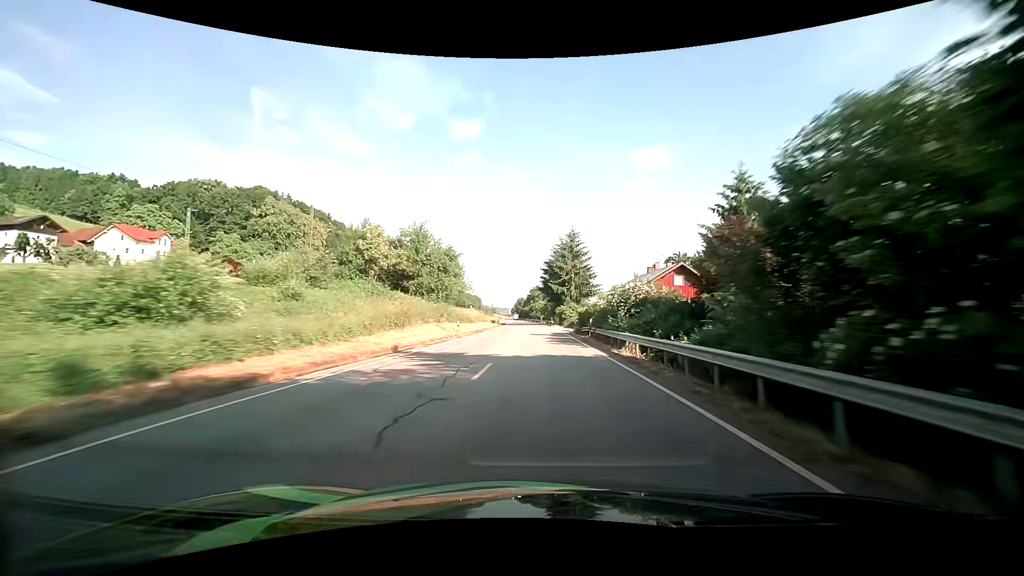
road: primary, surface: asphalt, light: Day
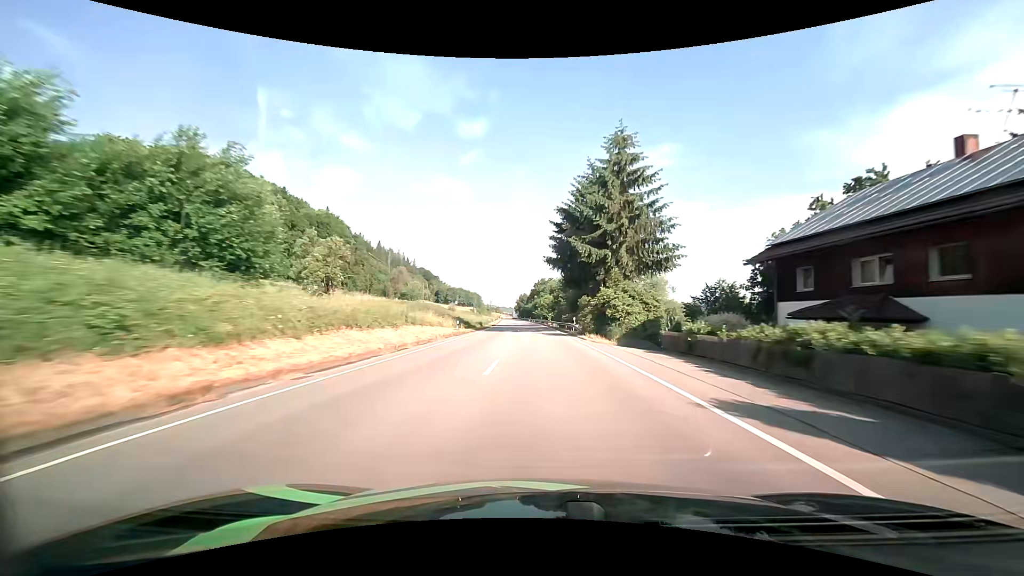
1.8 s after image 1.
(-0.1, +48.0) m; 0°
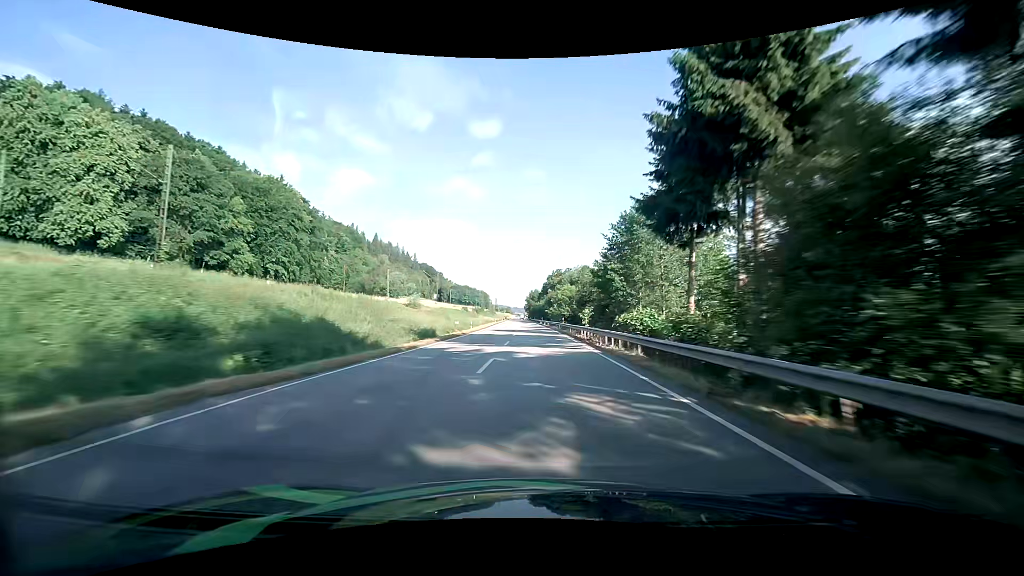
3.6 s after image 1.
(-0.6, +48.8) m; -1°
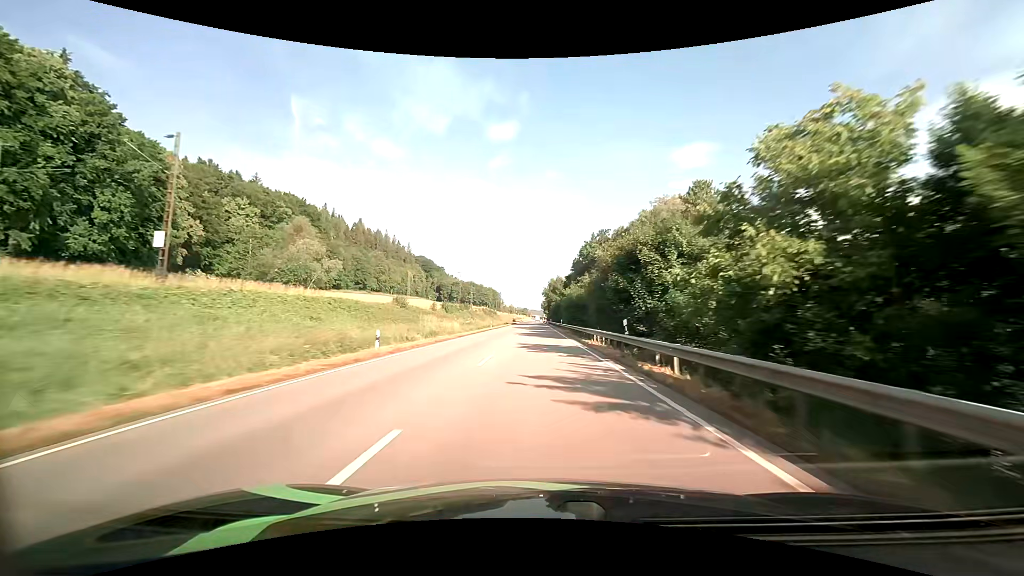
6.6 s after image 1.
(-2.1, +83.8) m; -2°
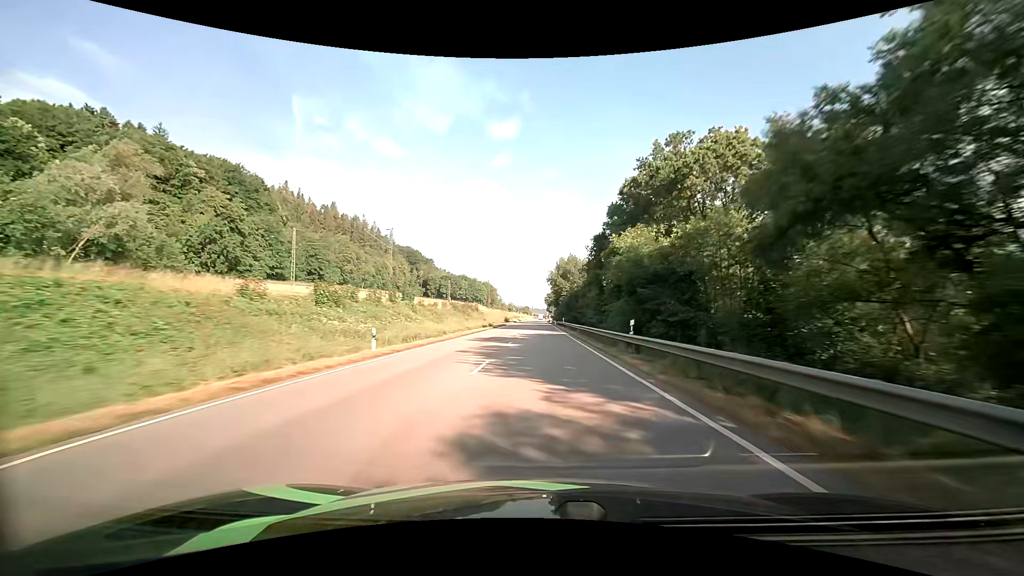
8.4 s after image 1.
(-0.2, +51.6) m; 0°
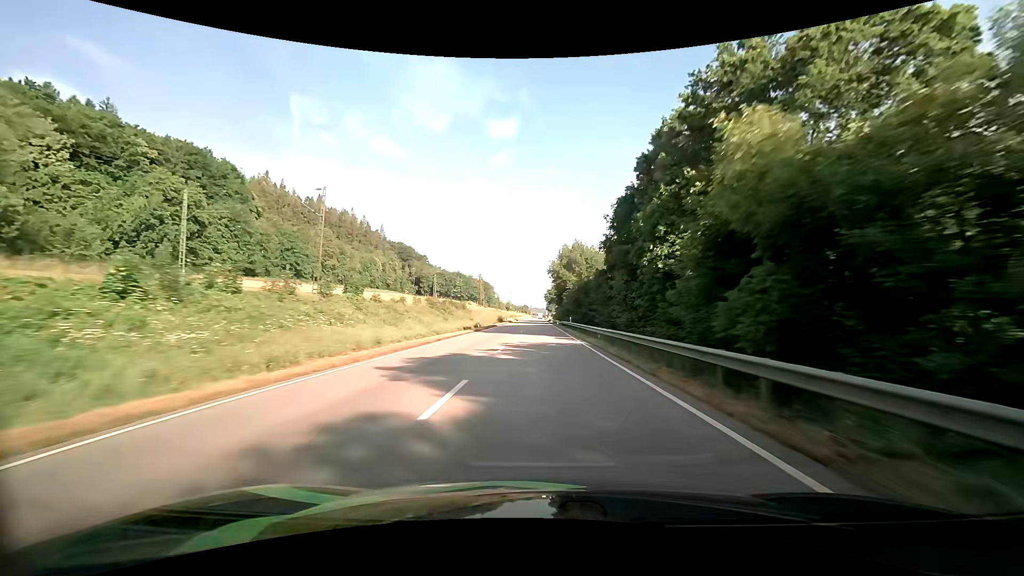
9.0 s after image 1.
(-0.1, +17.4) m; 0°
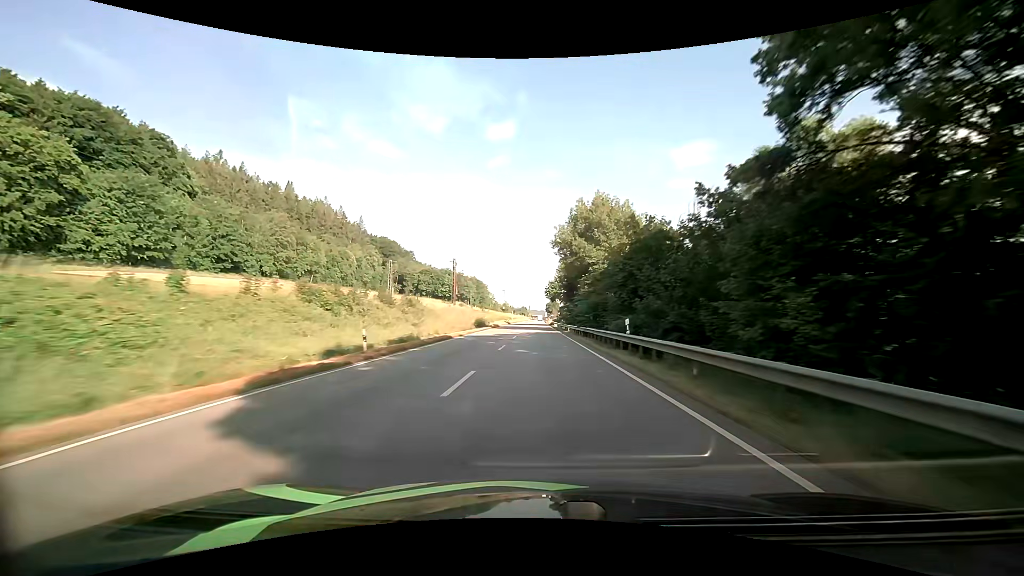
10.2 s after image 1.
(+0.2, +34.9) m; 0°
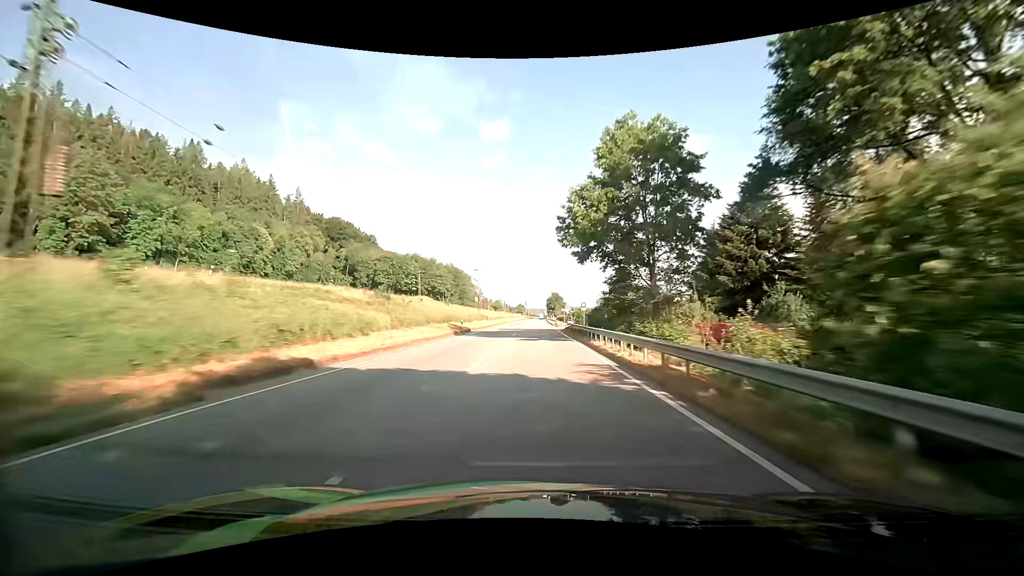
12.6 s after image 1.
(+0.3, +69.4) m; 0°
(0, +10) (0, +20) (0, +30) (0, +40) (0, +50) (0, +60) (0, +70) (0, +80) (0, +90) (0, +100) m
